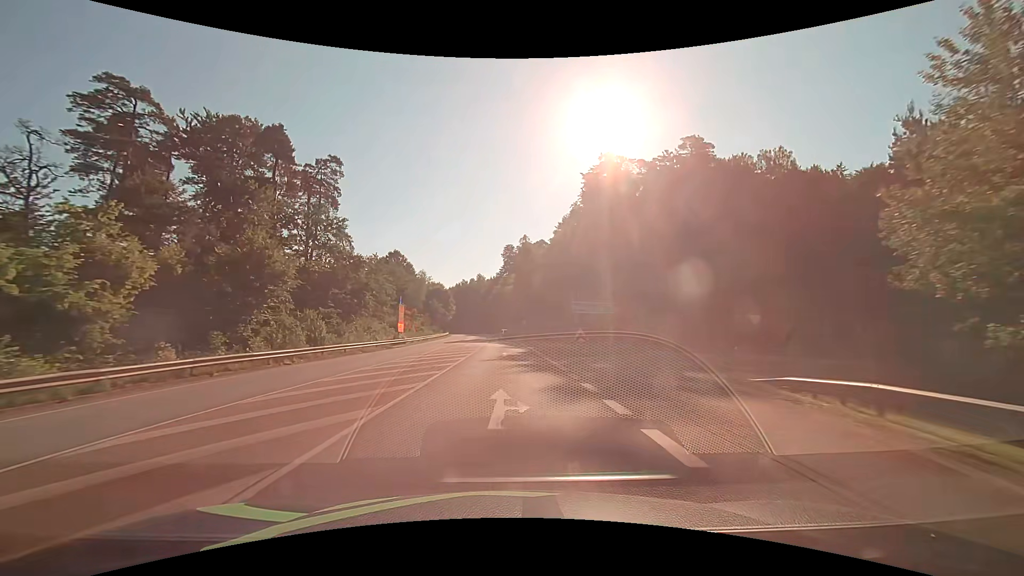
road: secondary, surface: asphalt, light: Day
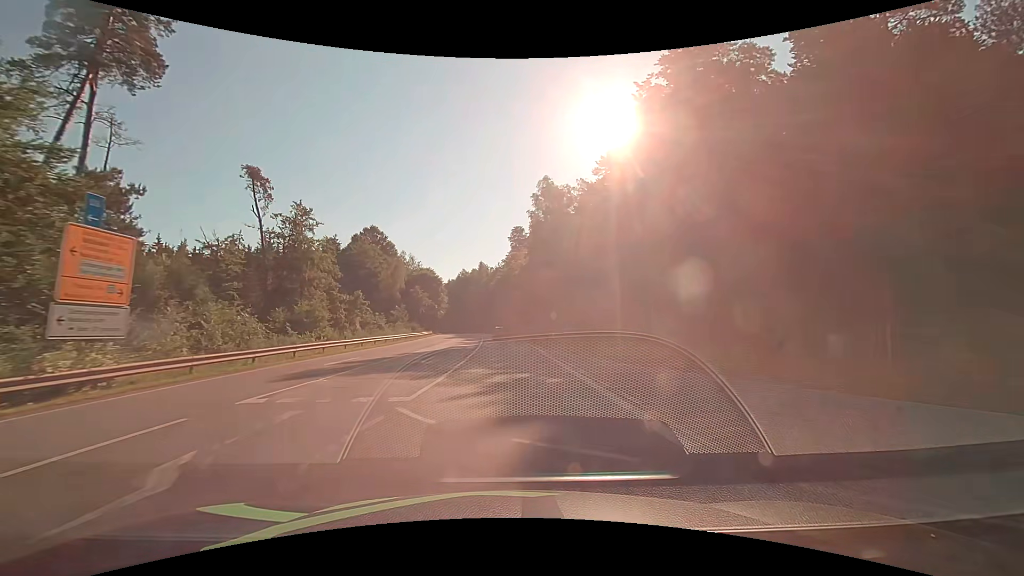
(-0.6, +41.4) m; -1°
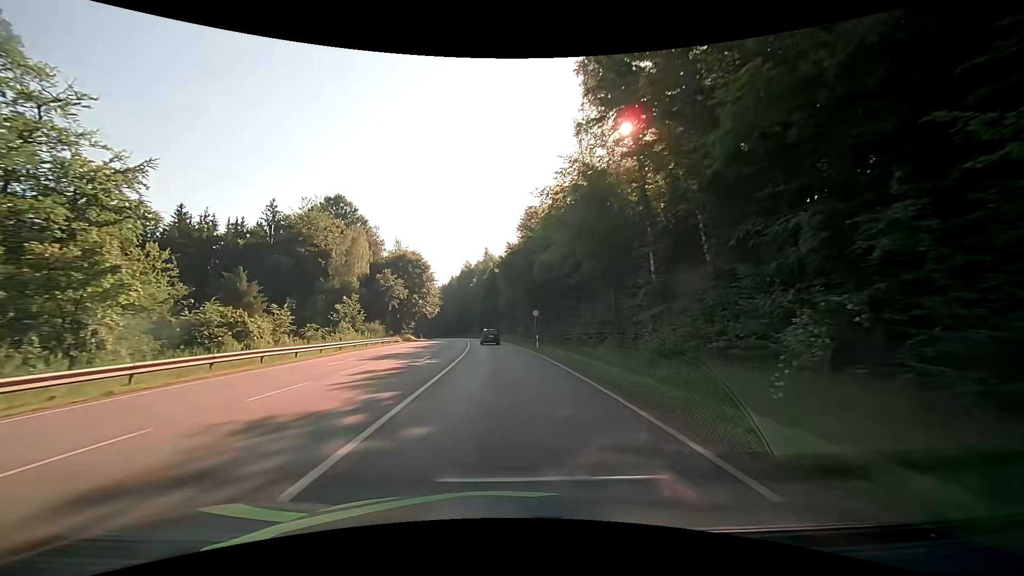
(-0.3, +38.8) m; -2°
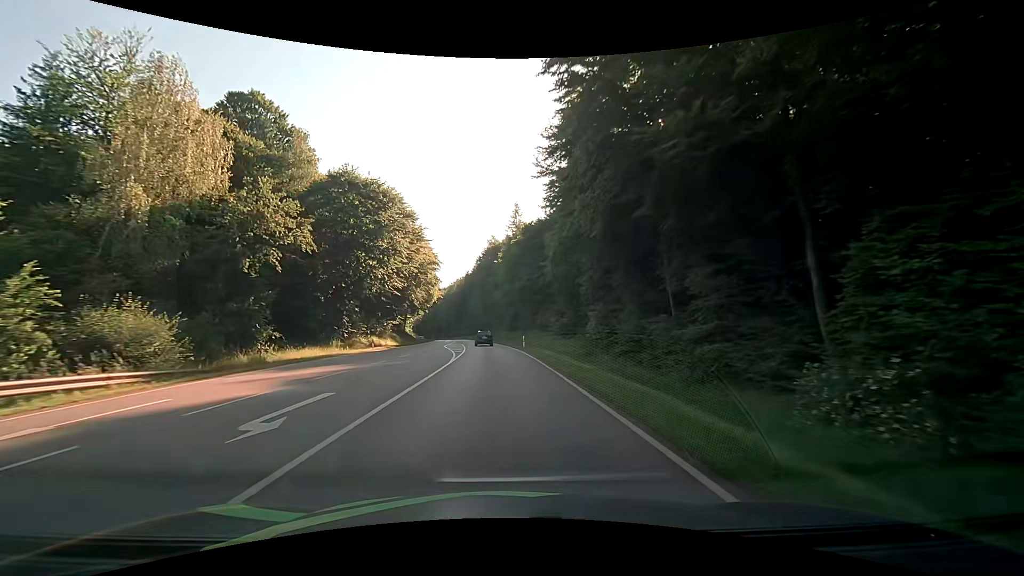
(-1.0, +49.7) m; -3°
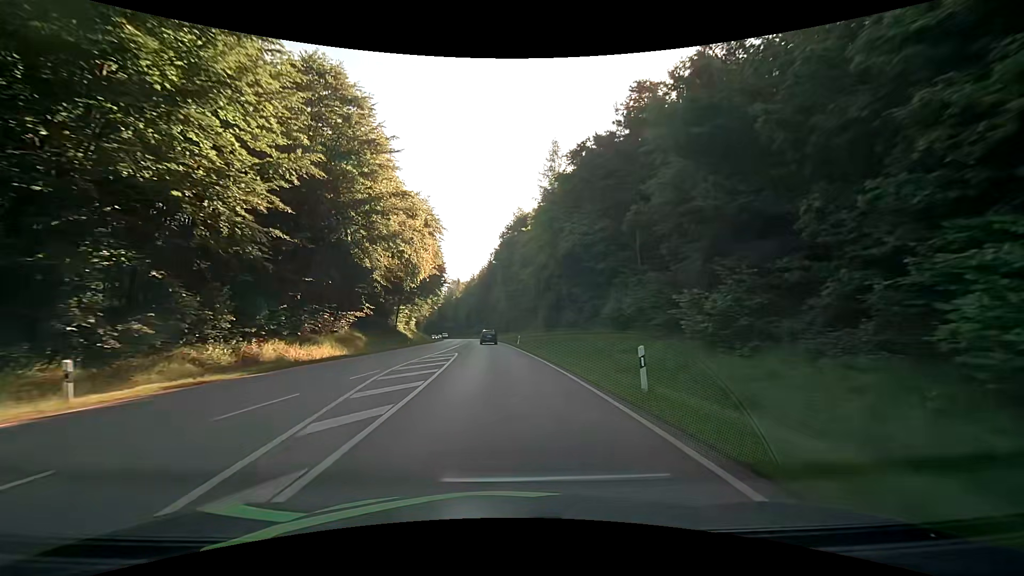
(-1.0, +31.0) m; -3°
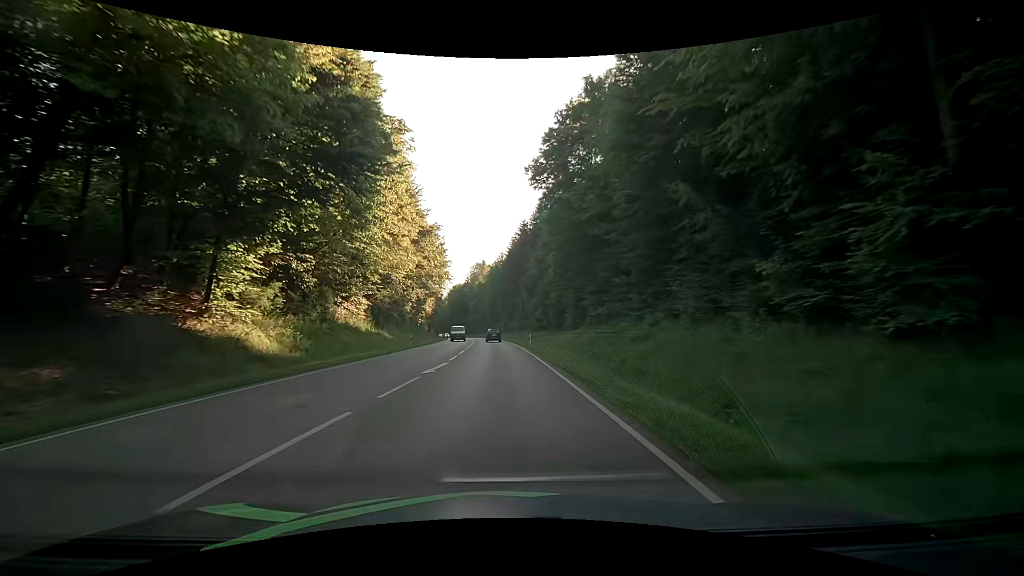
(-1.9, +52.9) m; -4°
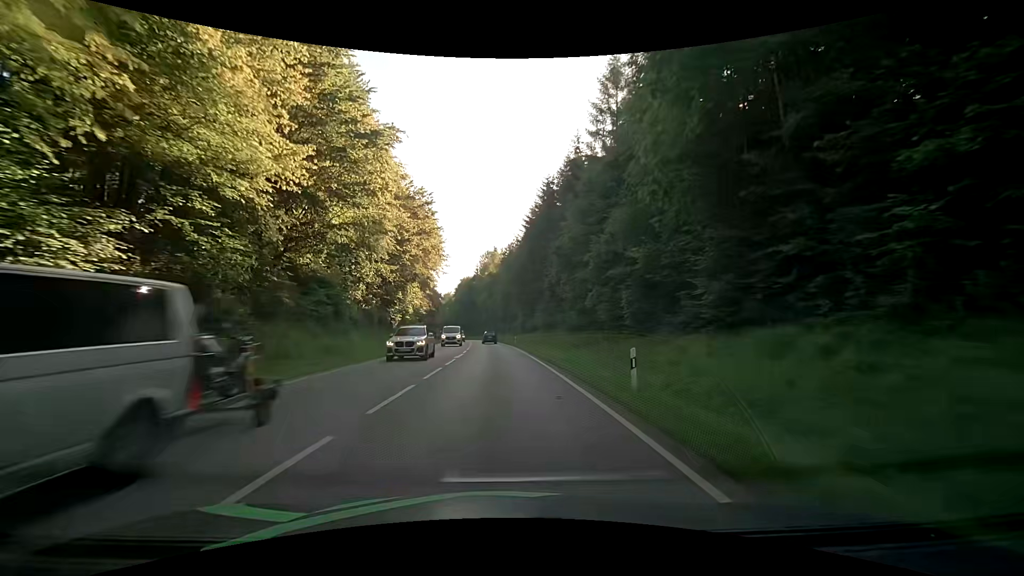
(-0.4, +32.1) m; -2°
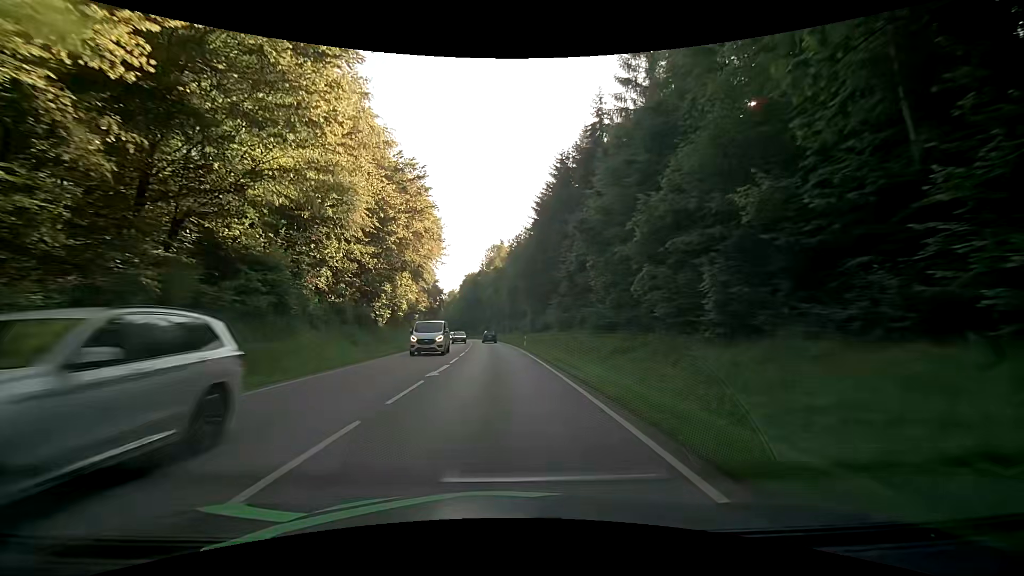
(-0.1, +10.7) m; -1°
(0, +10) (0, +20) (0, +30) (-1, +40) (-1, +50) (-2, +60) (-2, +70) (-3, +80) (-4, +90) (-5, +100) m
